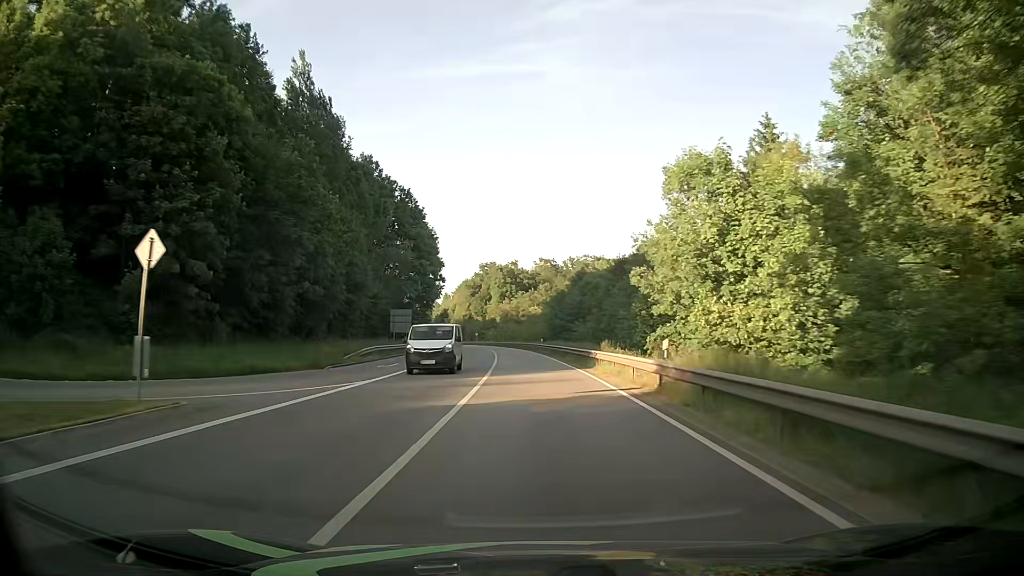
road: primary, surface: asphalt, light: Day
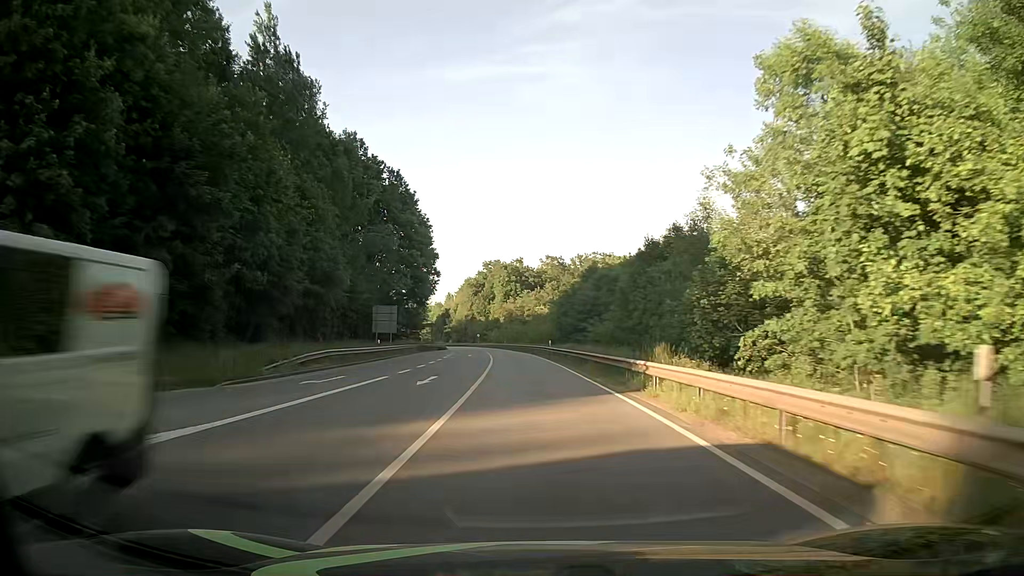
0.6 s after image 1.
(0.0, +12.0) m; -1°
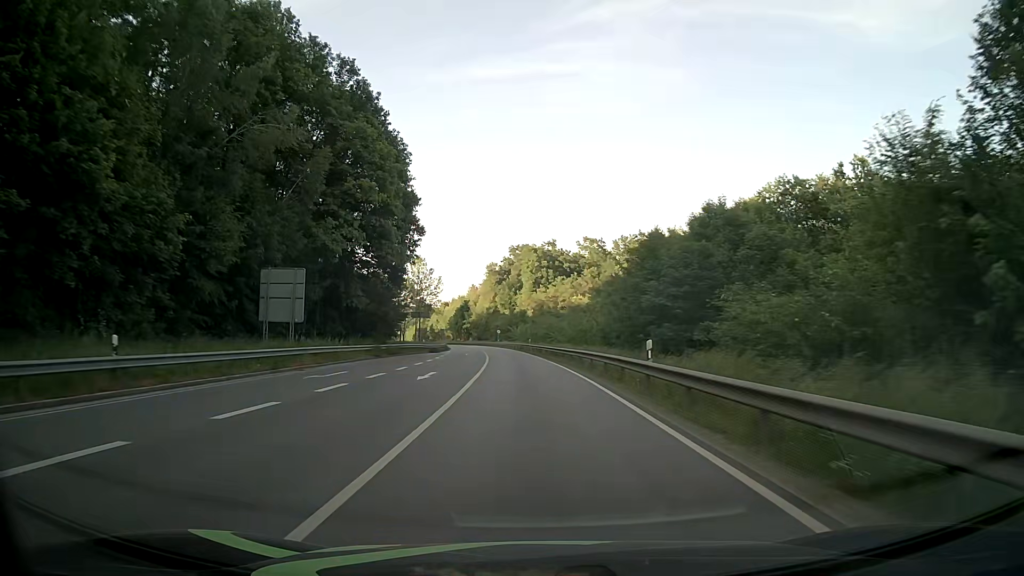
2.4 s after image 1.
(-0.7, +36.1) m; -3°
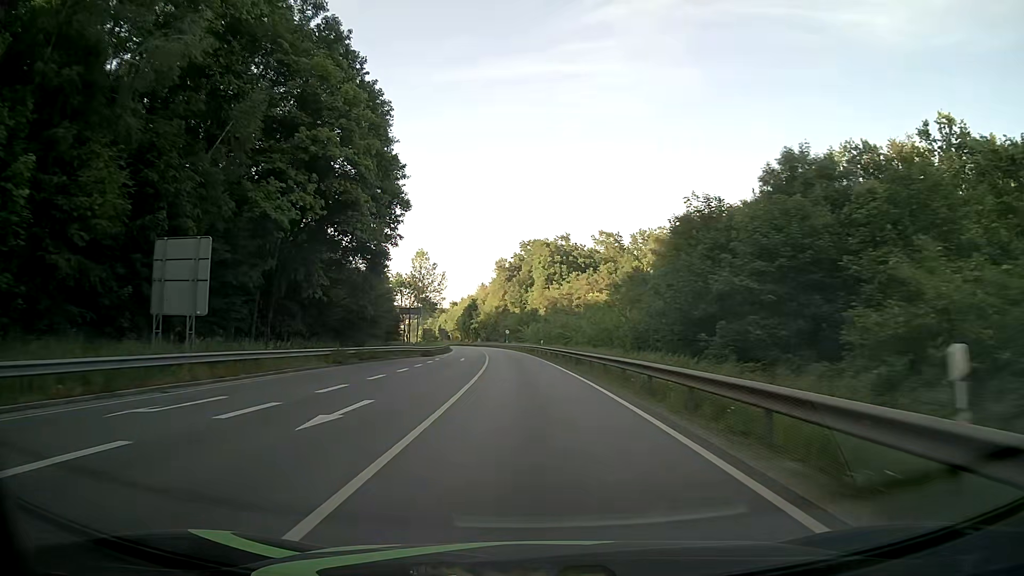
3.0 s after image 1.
(-0.1, +12.1) m; -1°
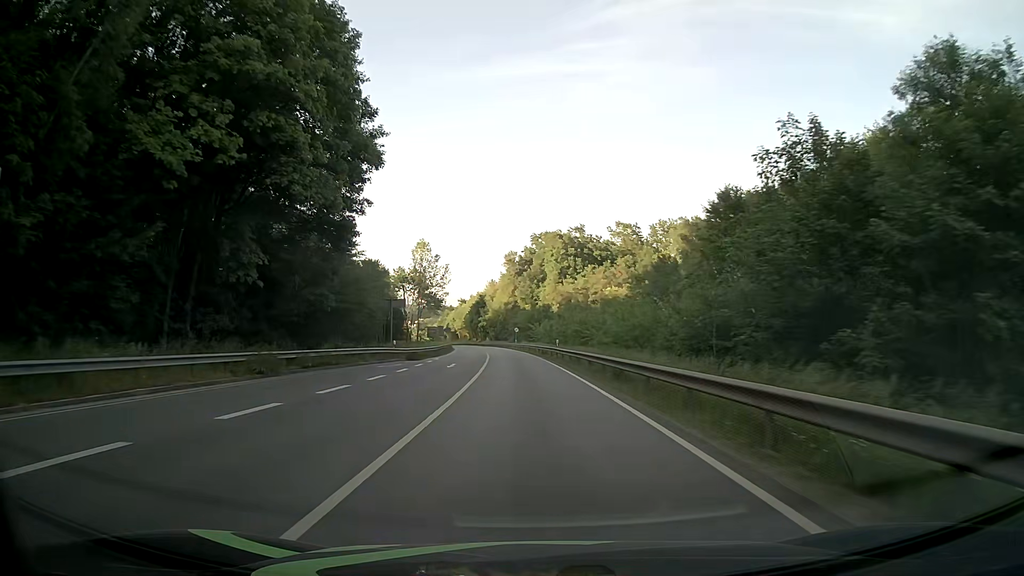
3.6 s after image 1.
(-0.1, +12.1) m; -1°
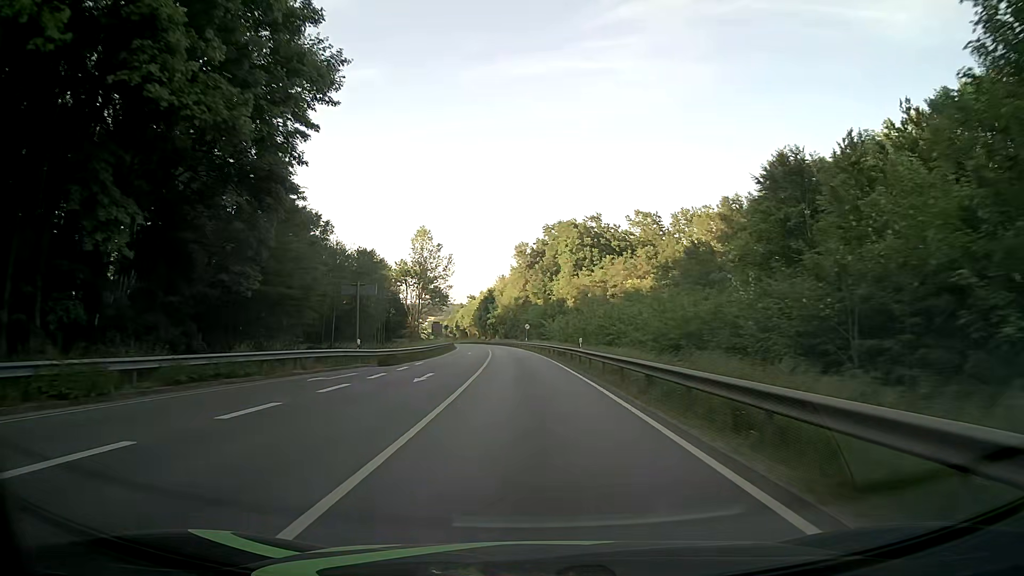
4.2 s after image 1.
(-0.1, +12.1) m; -1°
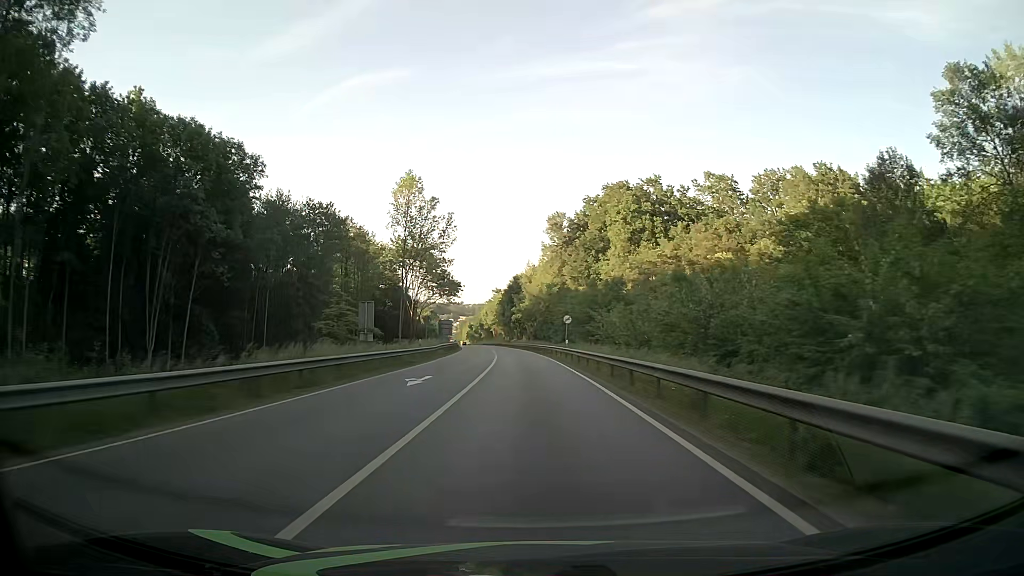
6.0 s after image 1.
(-0.9, +36.9) m; -3°
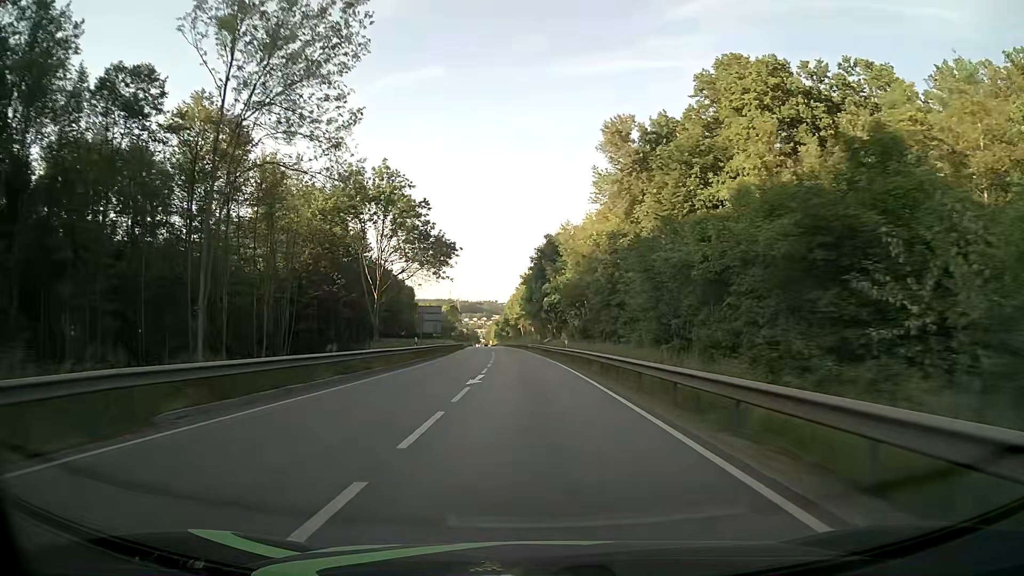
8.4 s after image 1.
(-1.3, +49.8) m; -3°
(0, +10) (0, +20) (-1, +30) (-1, +40) (-2, +50) (-2, +60) (-3, +70) (-4, +80) (-4, +90) (-5, +100) m
